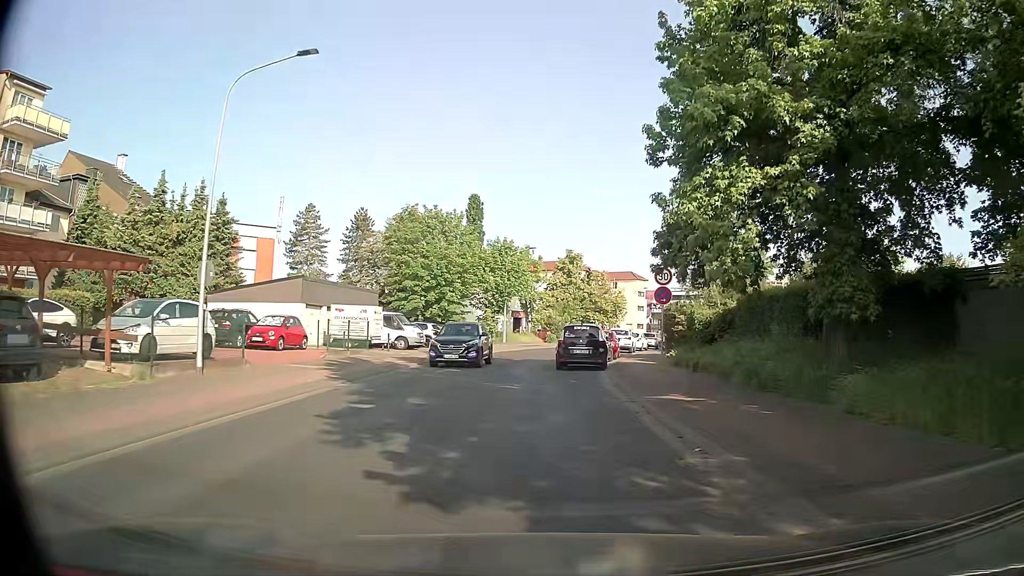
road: tertiary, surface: asphalt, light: Day
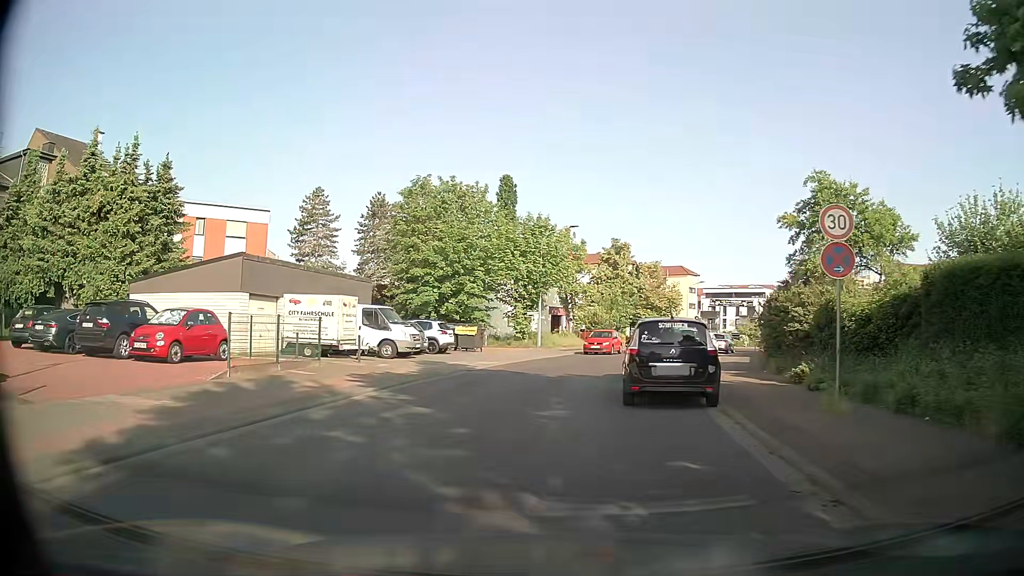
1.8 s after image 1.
(-0.1, +11.1) m; -3°
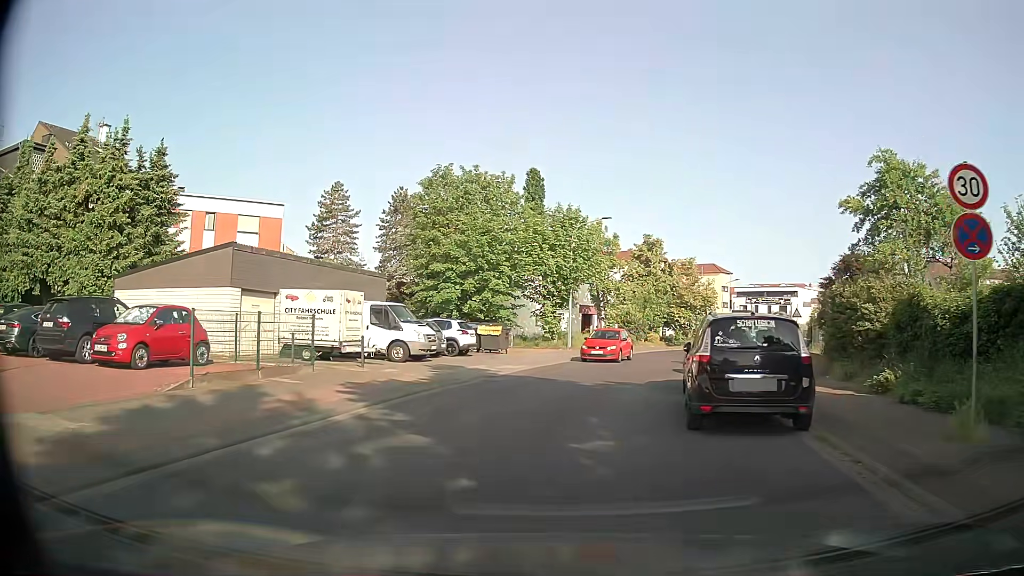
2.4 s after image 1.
(-0.1, +3.1) m; -3°
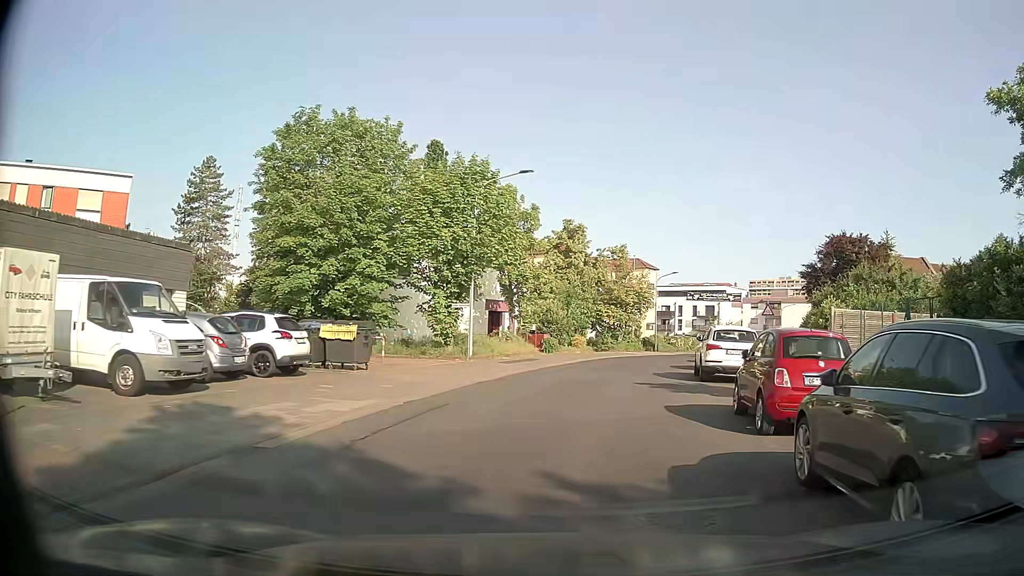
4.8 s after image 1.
(+0.6, +12.2) m; +8°
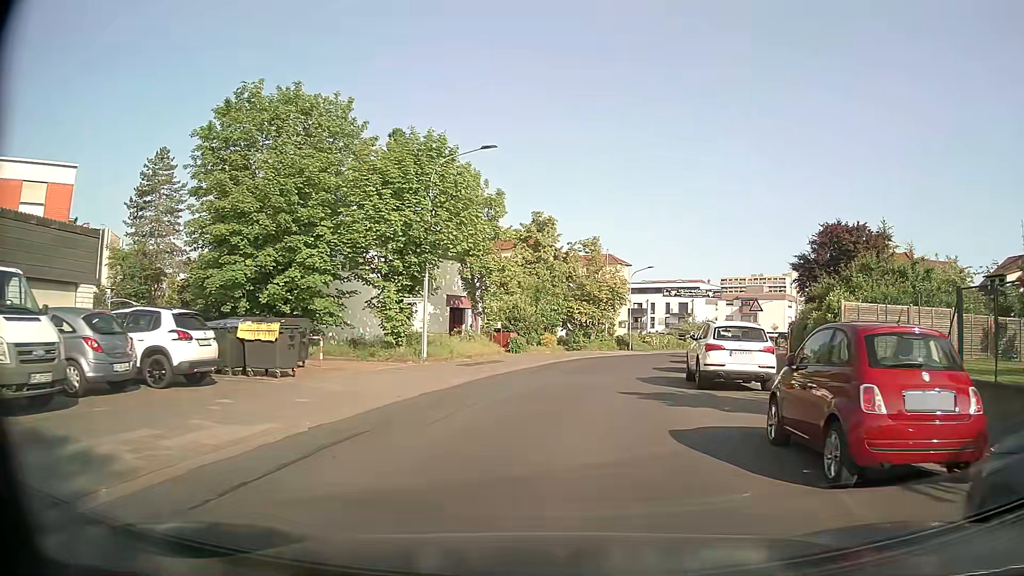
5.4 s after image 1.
(+0.1, +3.6) m; +2°
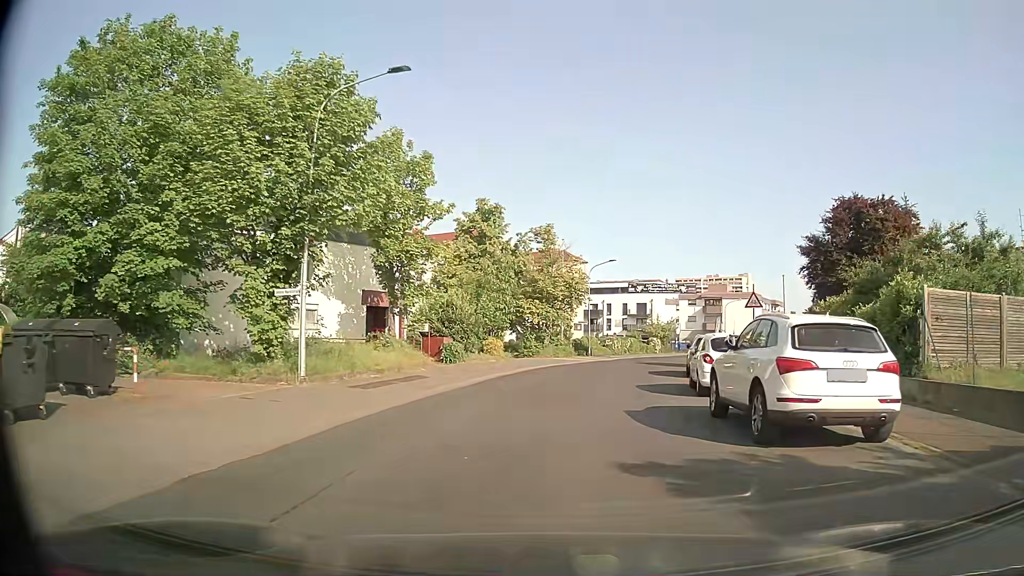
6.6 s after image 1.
(+0.4, +8.0) m; +5°
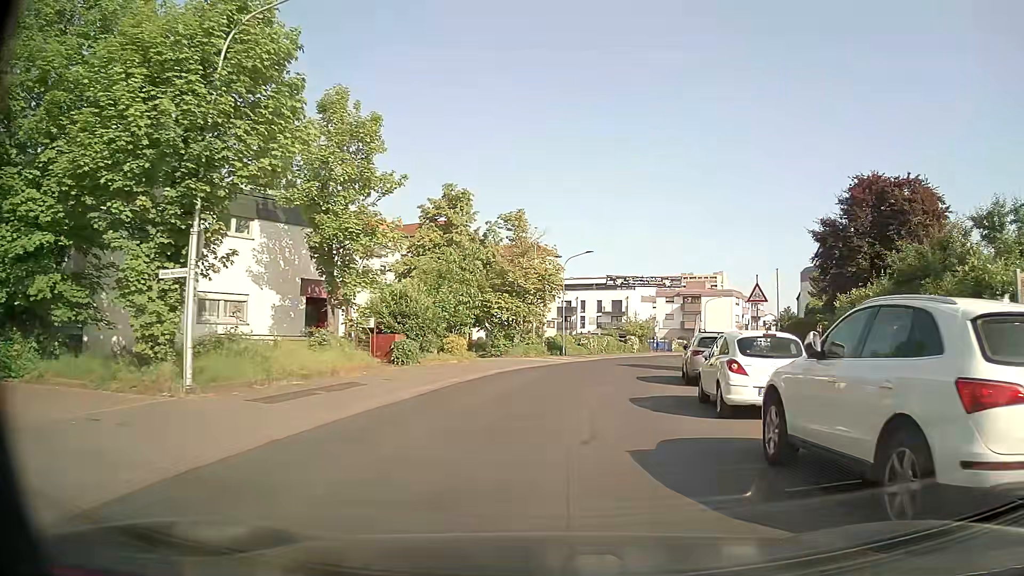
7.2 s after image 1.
(0.0, +4.4) m; +1°
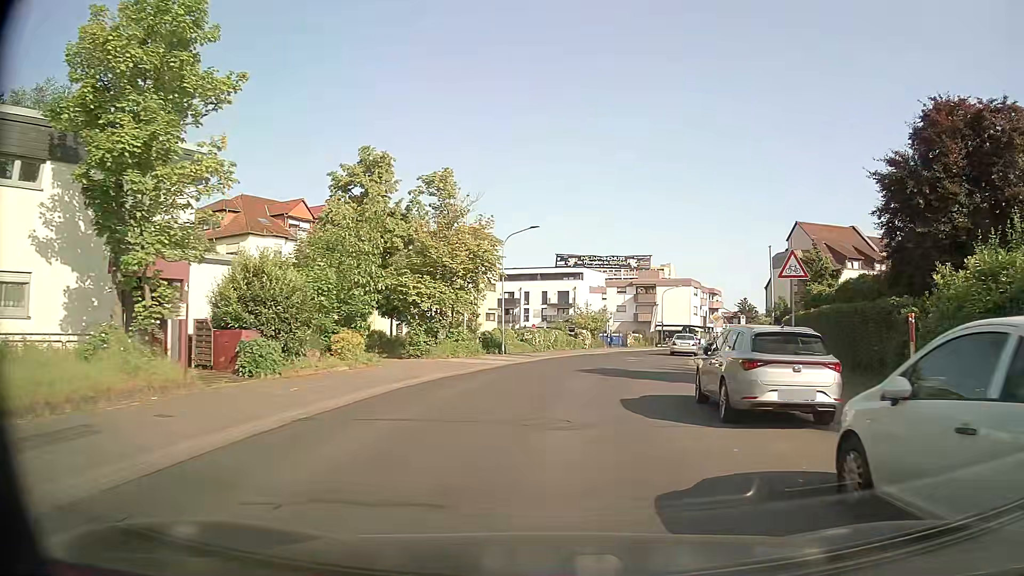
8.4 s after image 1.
(+0.4, +9.2) m; +5°
(0, +10) (+1, +20) (+3, +30) (+5, +40) (+7, +49) (+11, +59) (+15, +68) (+20, +77) (+24, +85) (+28, +95) m
